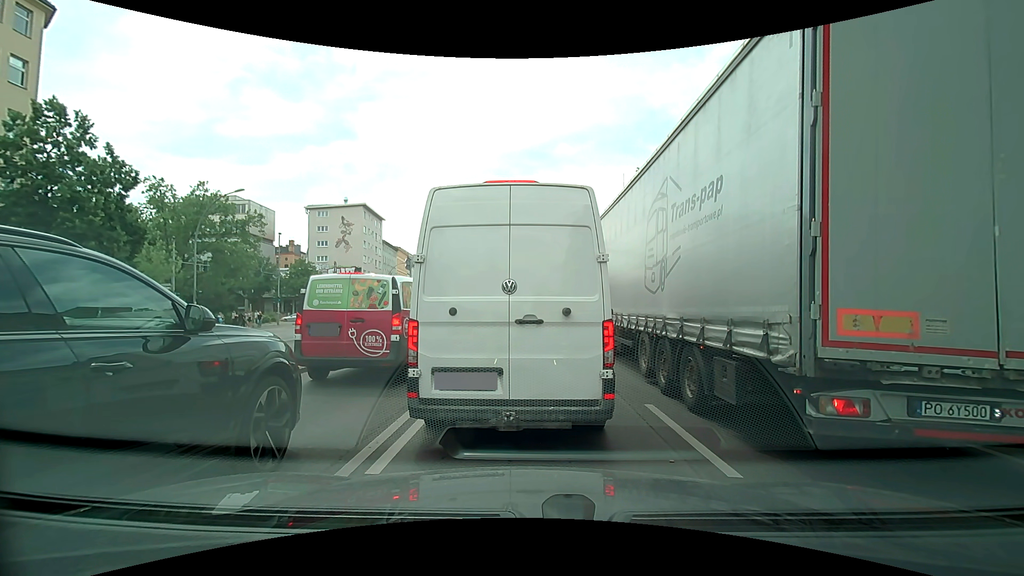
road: primary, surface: asphalt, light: Day
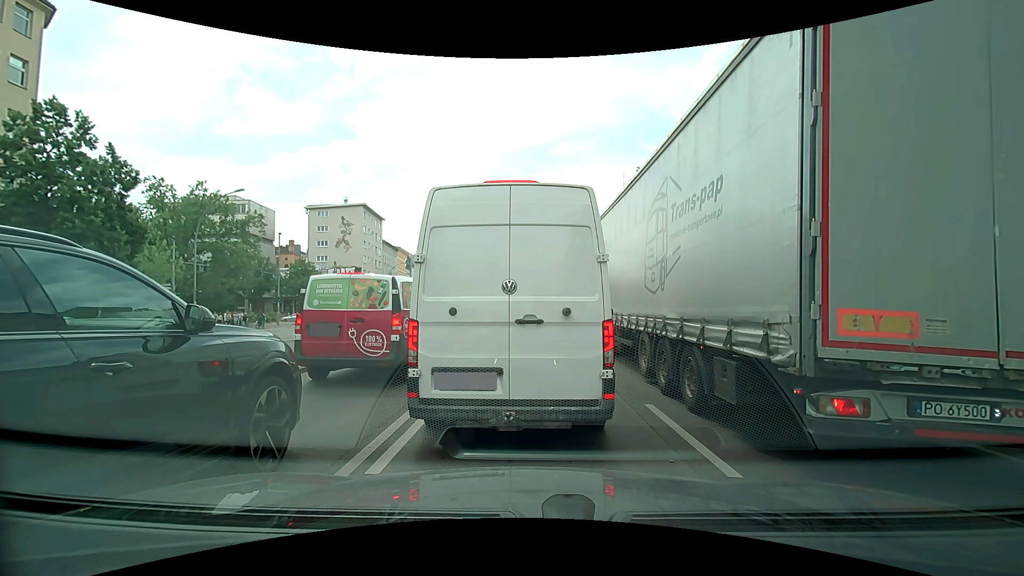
(0.0, 0.0) m; 0°
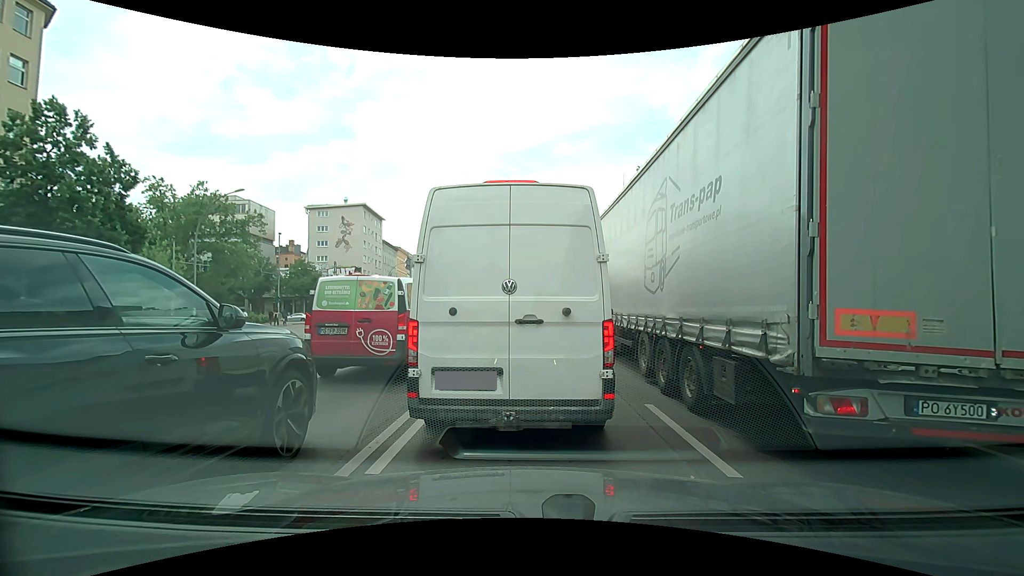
(0.0, 0.0) m; 0°
